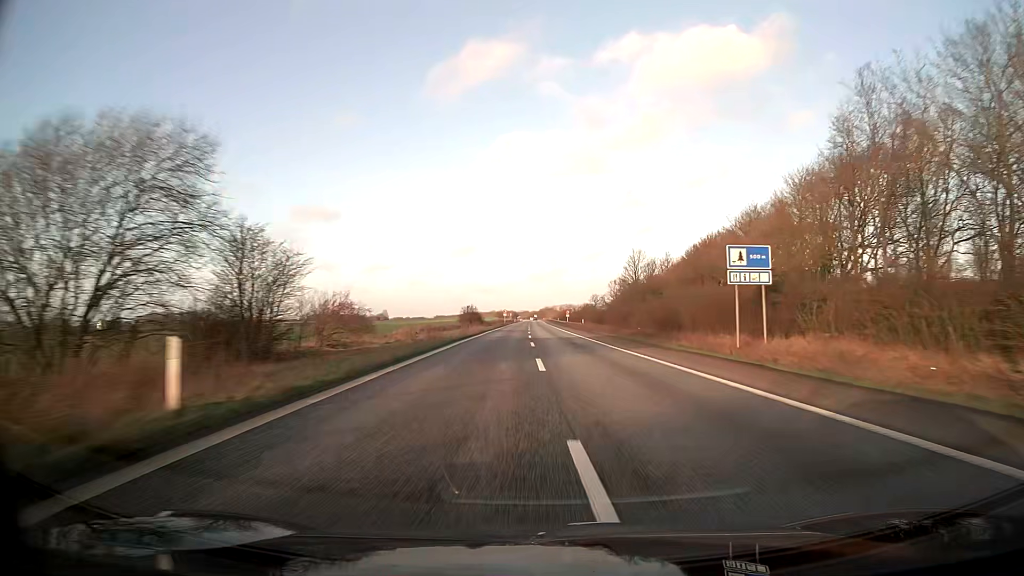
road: motorway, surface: asphalt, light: Day
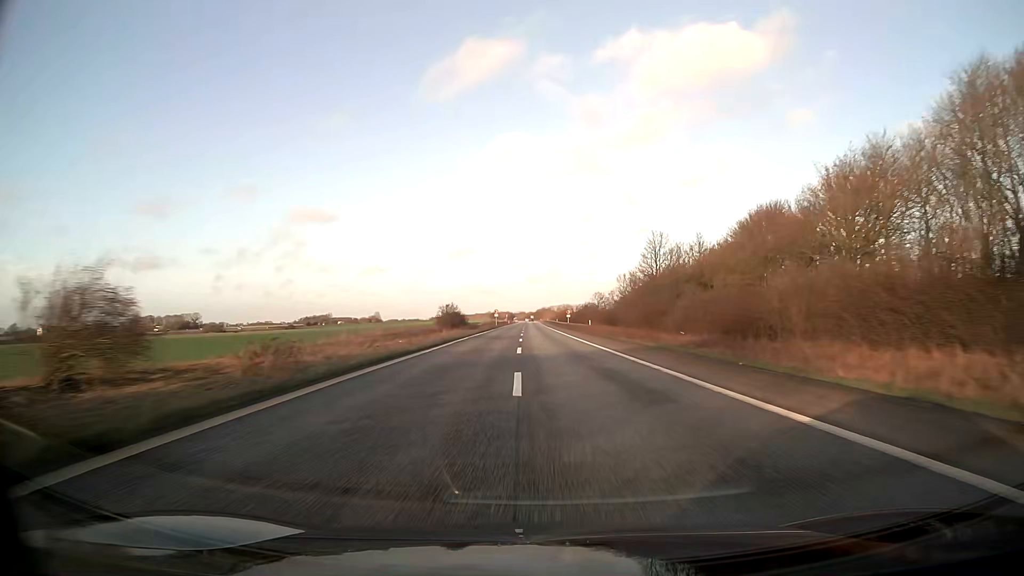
(+0.1, +20.7) m; 0°
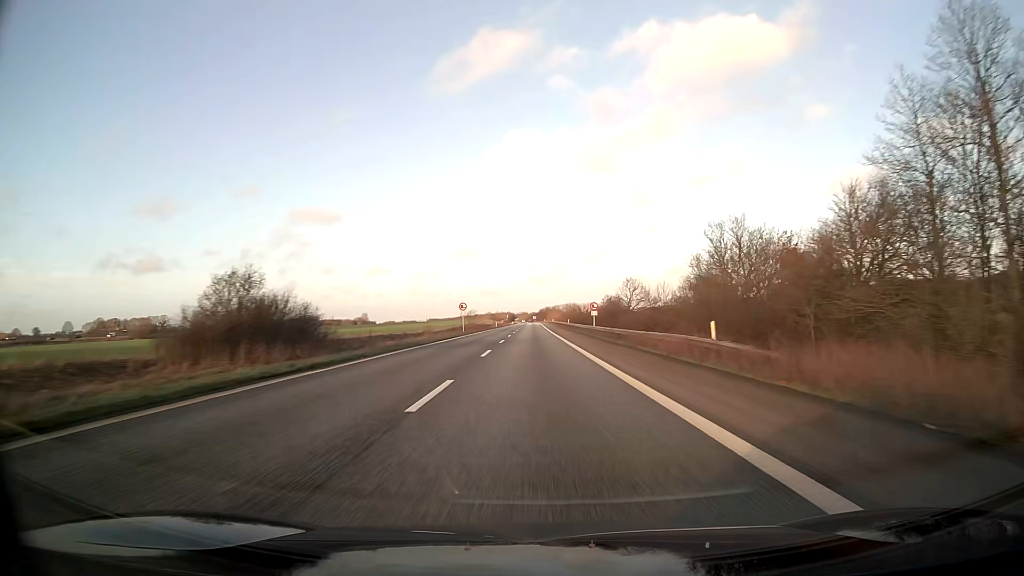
(+0.2, +62.0) m; 0°
(0, +10) (0, +20) (0, +30) (0, +40) (-1, +50) (-1, +60) (-1, +70) (-1, +80) (-1, +90) (-1, +100) m
